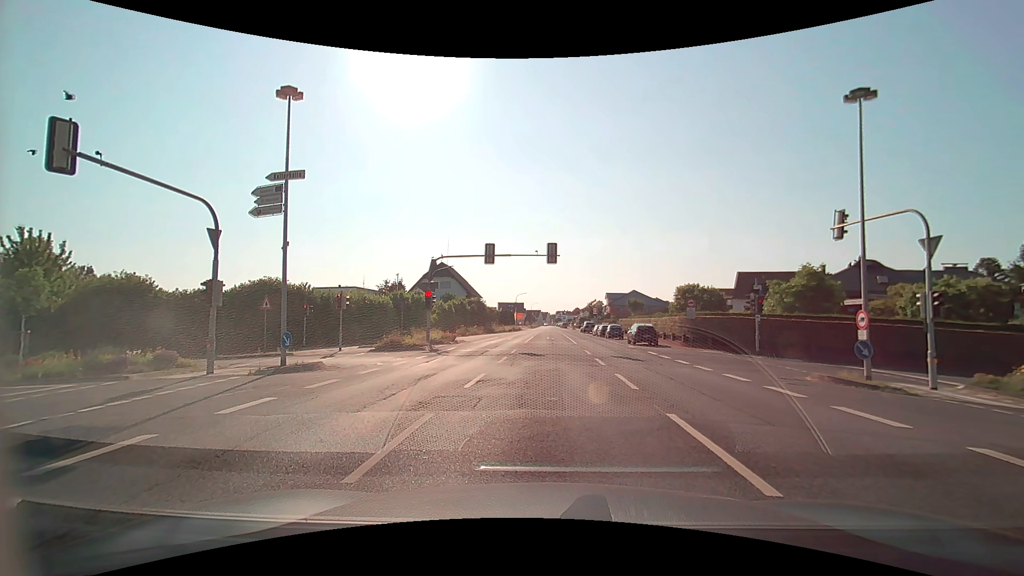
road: primary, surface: asphalt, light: Day
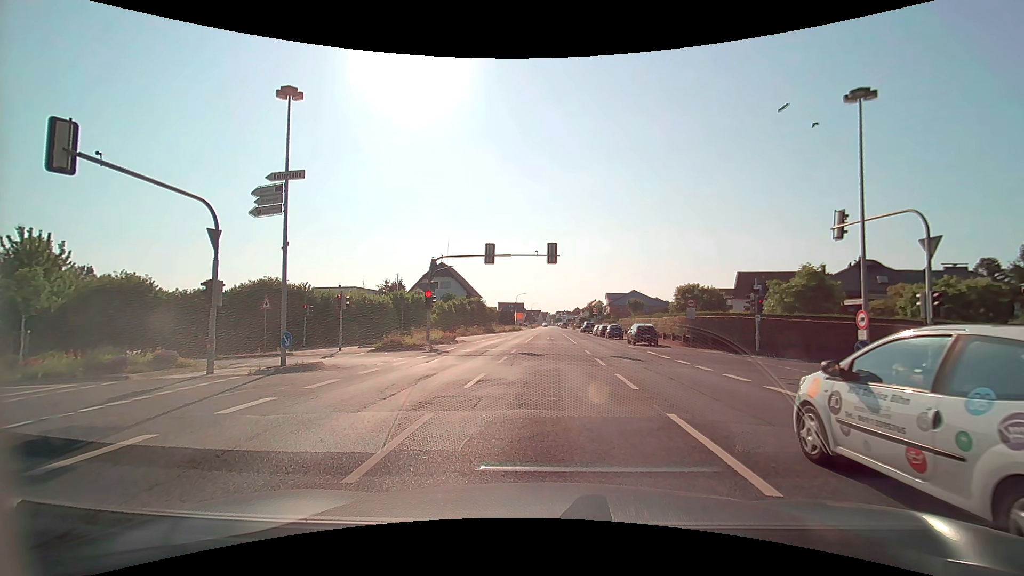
(0.0, 0.0) m; 0°
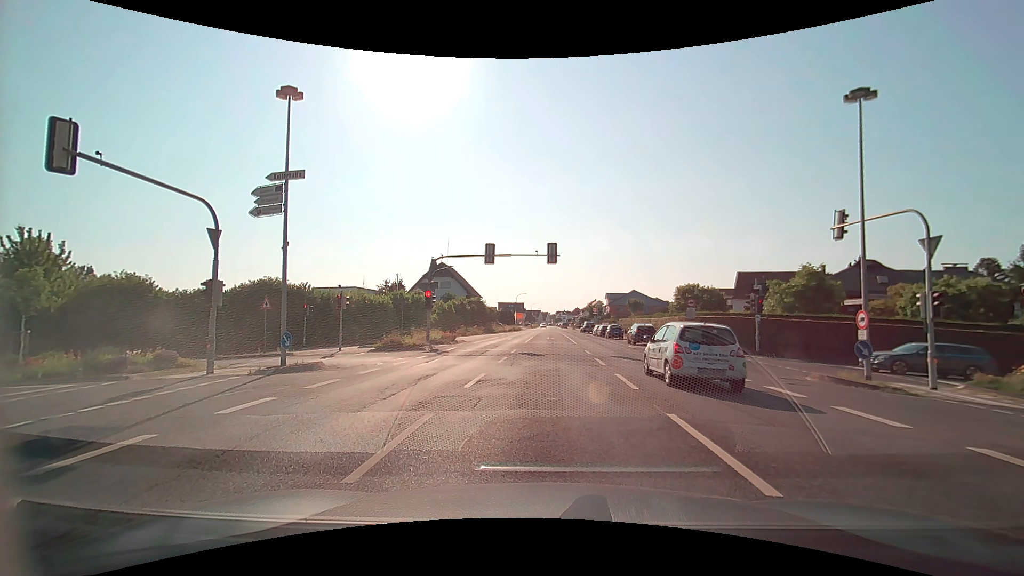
(0.0, 0.0) m; 0°
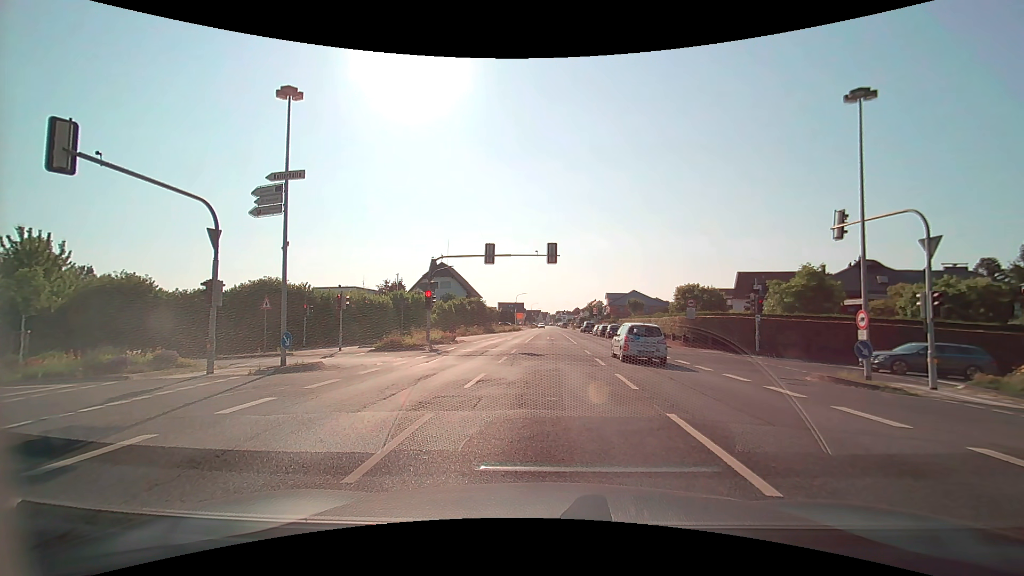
(0.0, 0.0) m; 0°
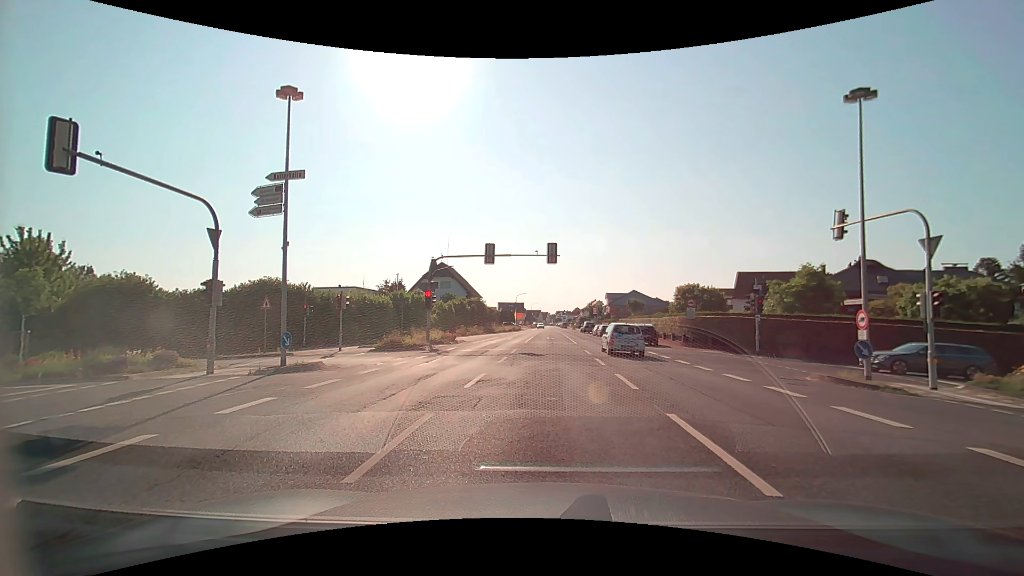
(0.0, 0.0) m; 0°
